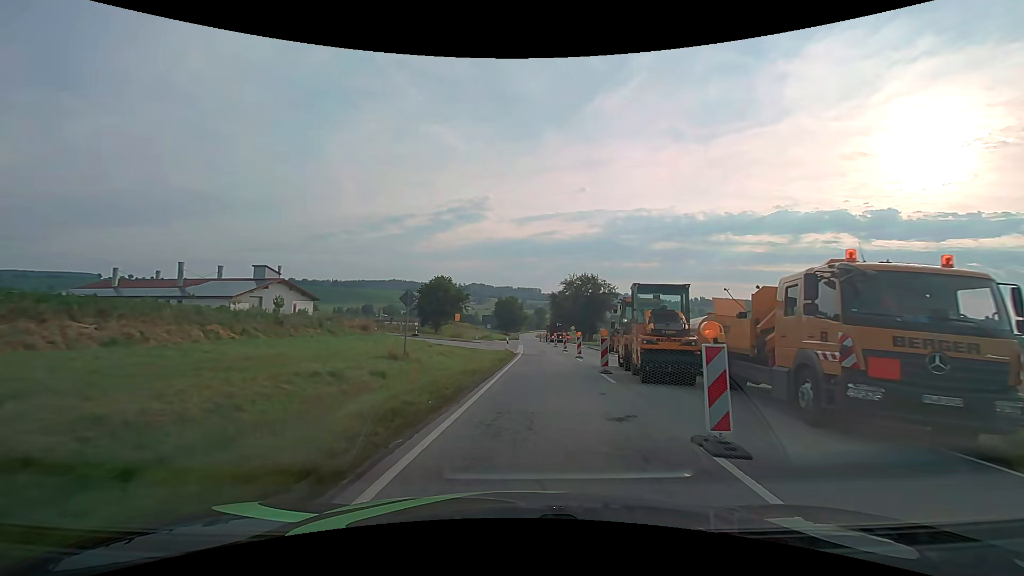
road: secondary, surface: asphalt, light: Day
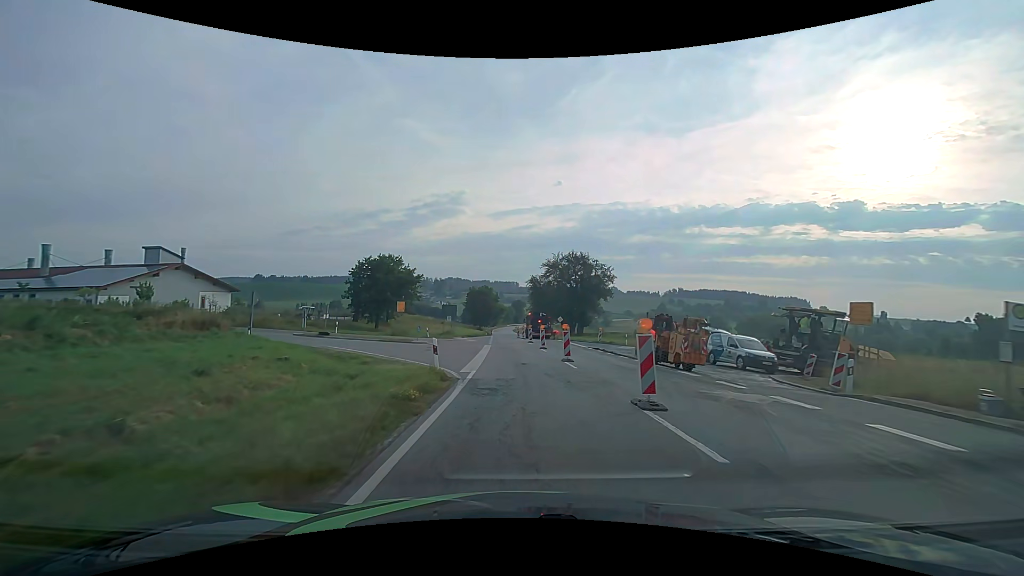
(+1.1, +21.5) m; +3°
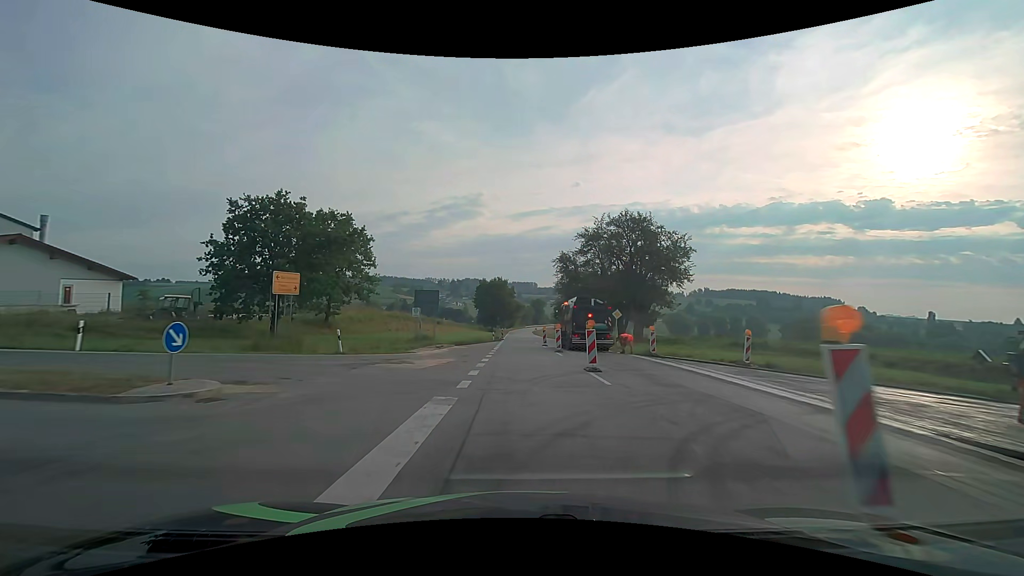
(-0.6, +29.4) m; -2°
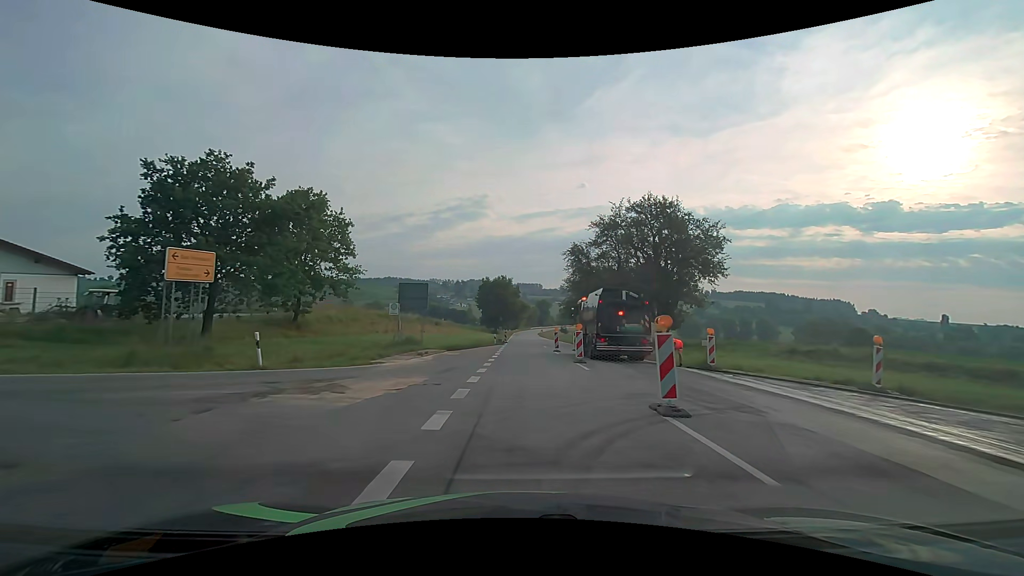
(-0.1, +7.3) m; -1°
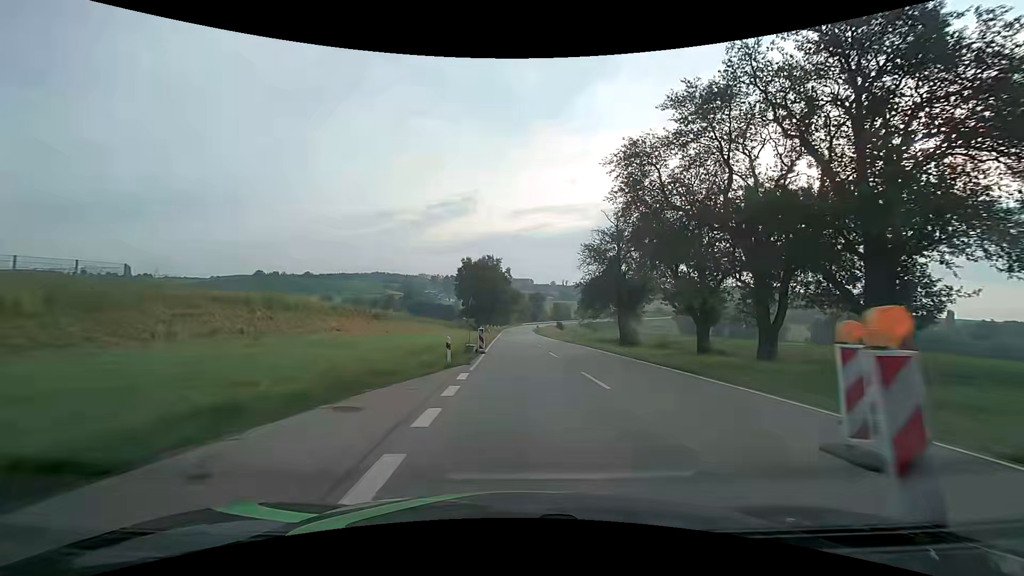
(0.0, +29.1) m; +1°
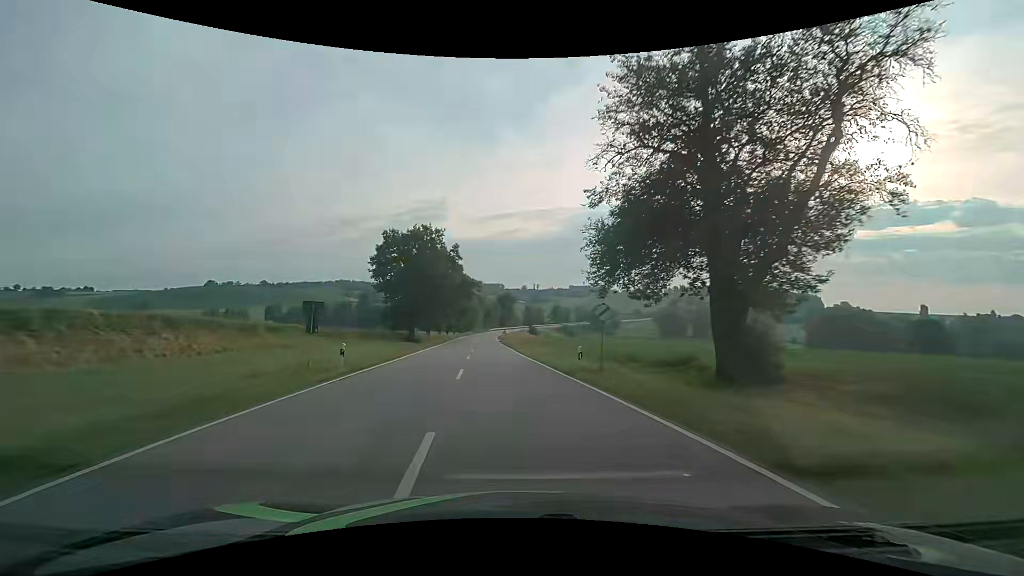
(+2.4, +33.2) m; +4°
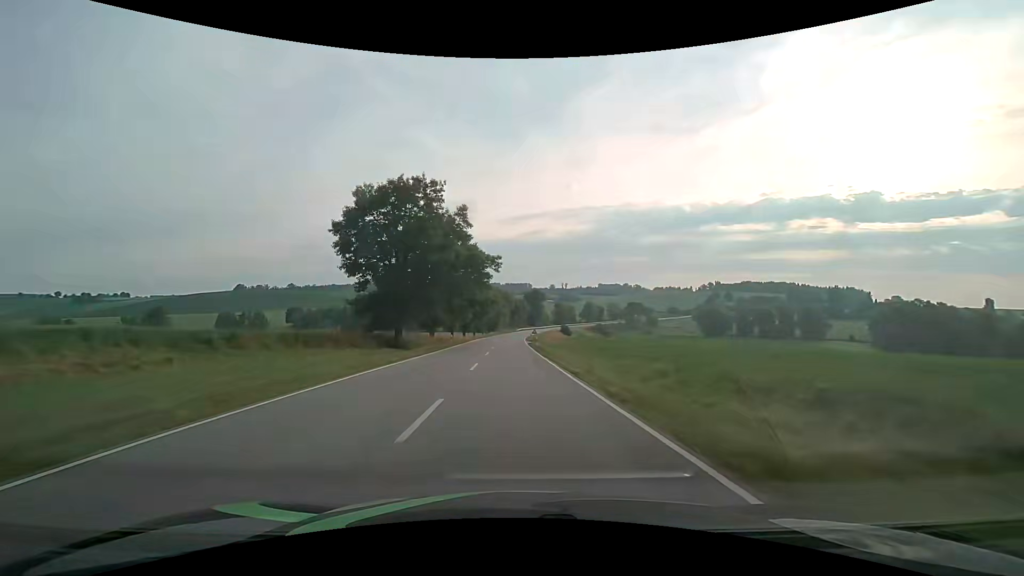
(-0.8, +20.8) m; -3°
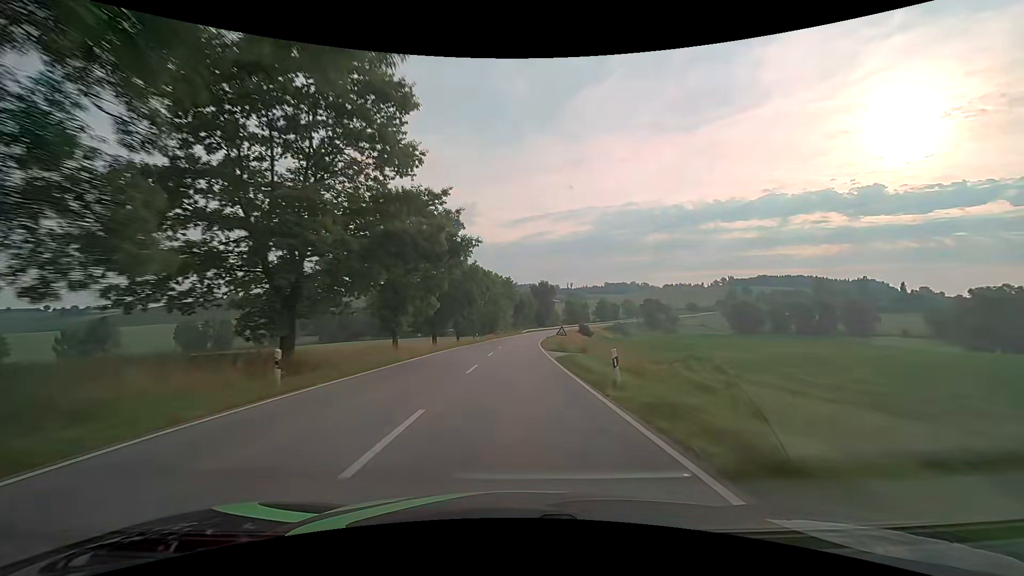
(-0.4, +38.4) m; 0°
(0, +10) (0, +20) (0, +30) (0, +40) (+1, +50) (+1, +60) (+1, +70) (+2, +80) (+3, +90) (+4, +100) m
